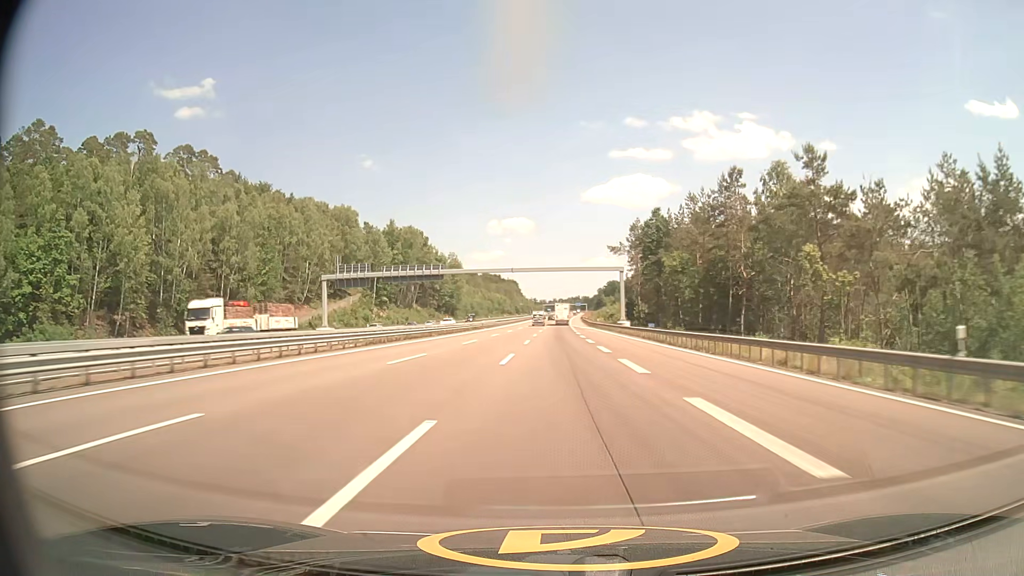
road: motorway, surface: asphalt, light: Day
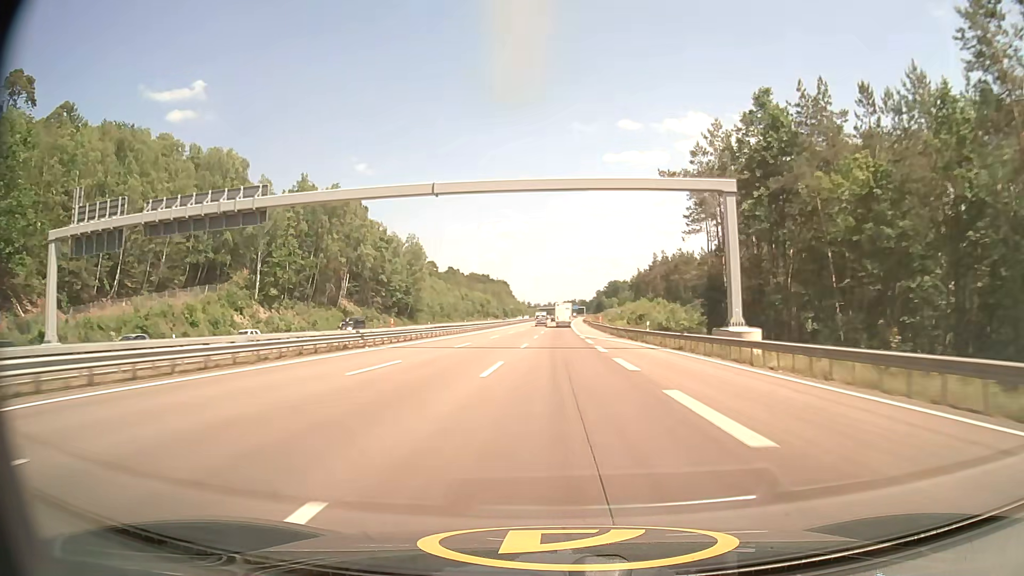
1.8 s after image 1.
(+0.2, +57.6) m; 0°
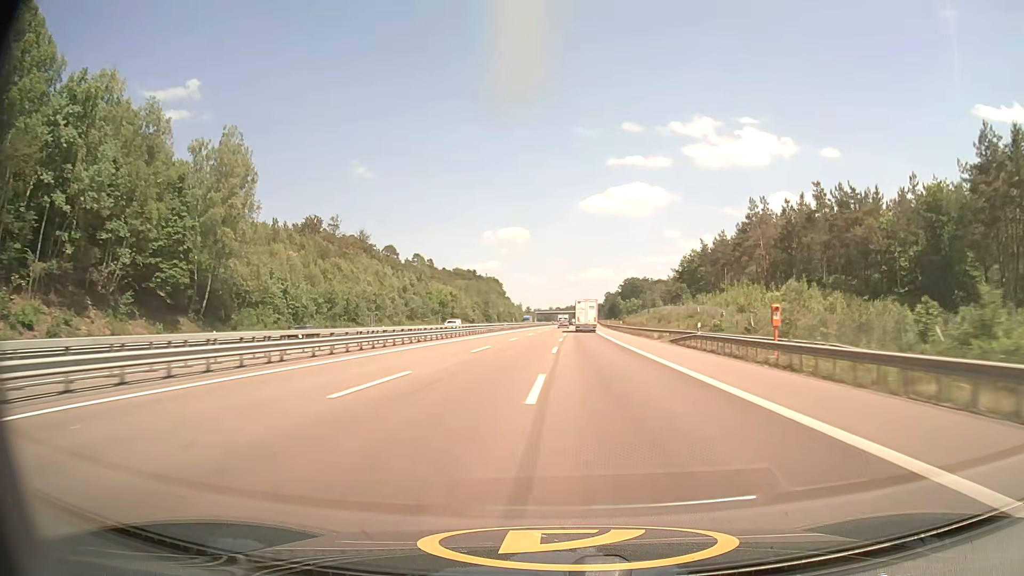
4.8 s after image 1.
(-0.1, +98.2) m; 0°
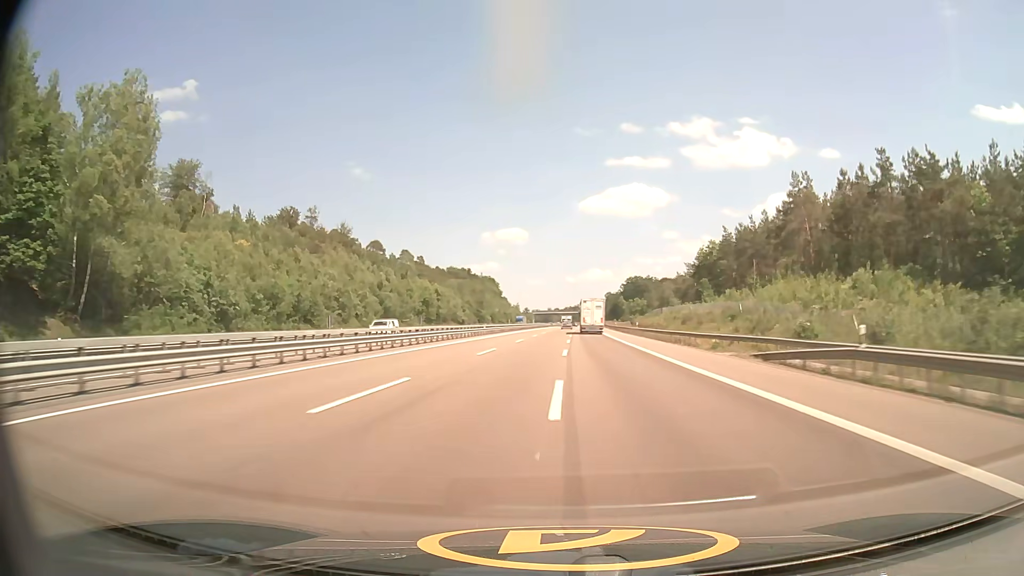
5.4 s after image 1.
(0.0, +19.9) m; 0°
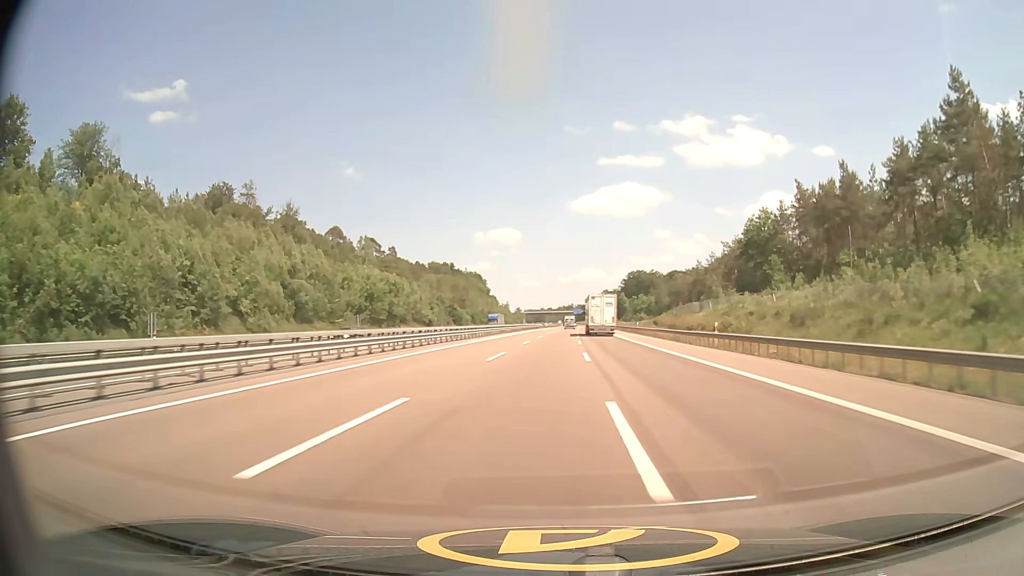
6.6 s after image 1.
(+0.1, +40.1) m; 0°
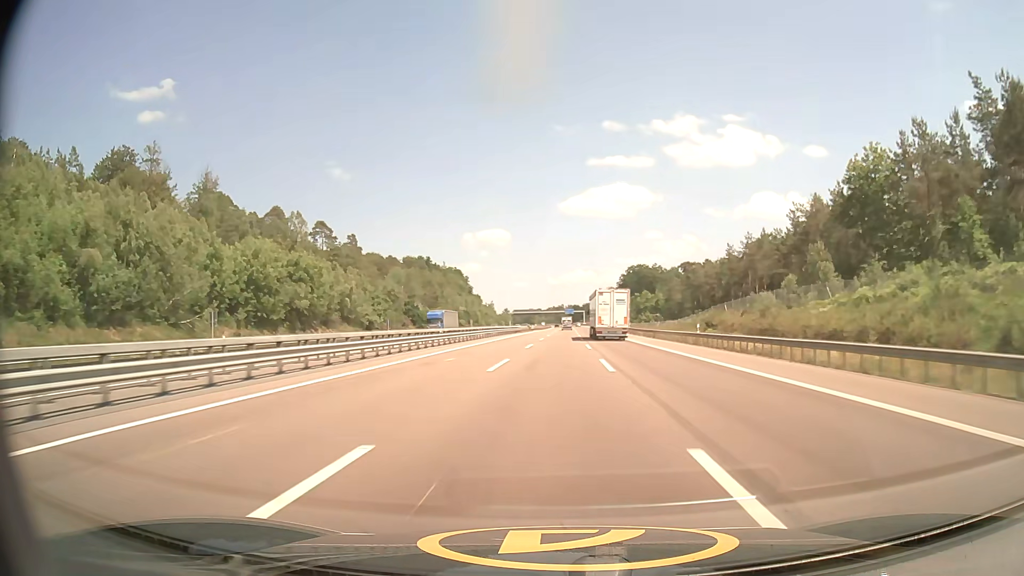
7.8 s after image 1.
(+0.3, +40.3) m; +1°
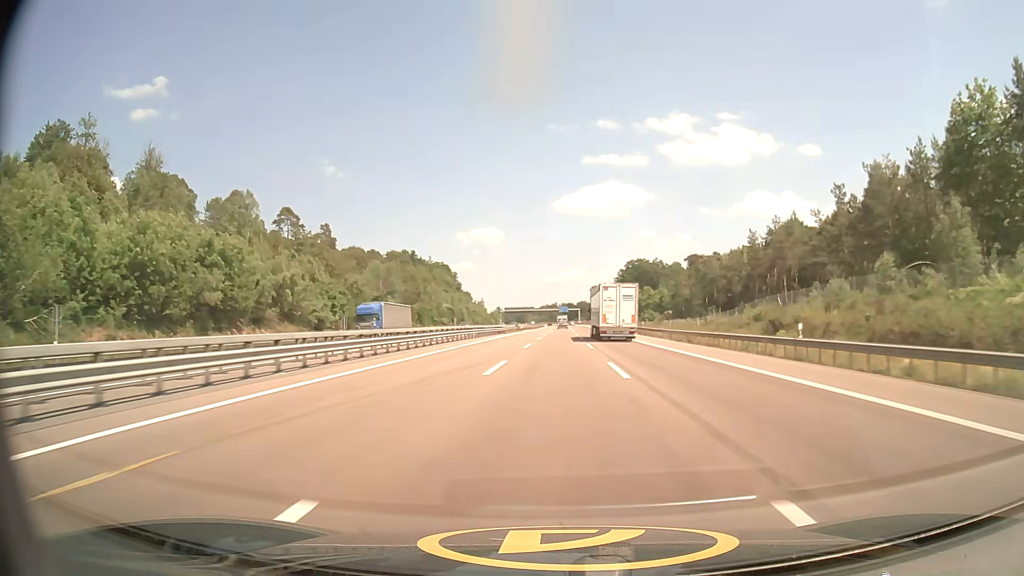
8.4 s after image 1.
(+0.1, +20.3) m; 0°
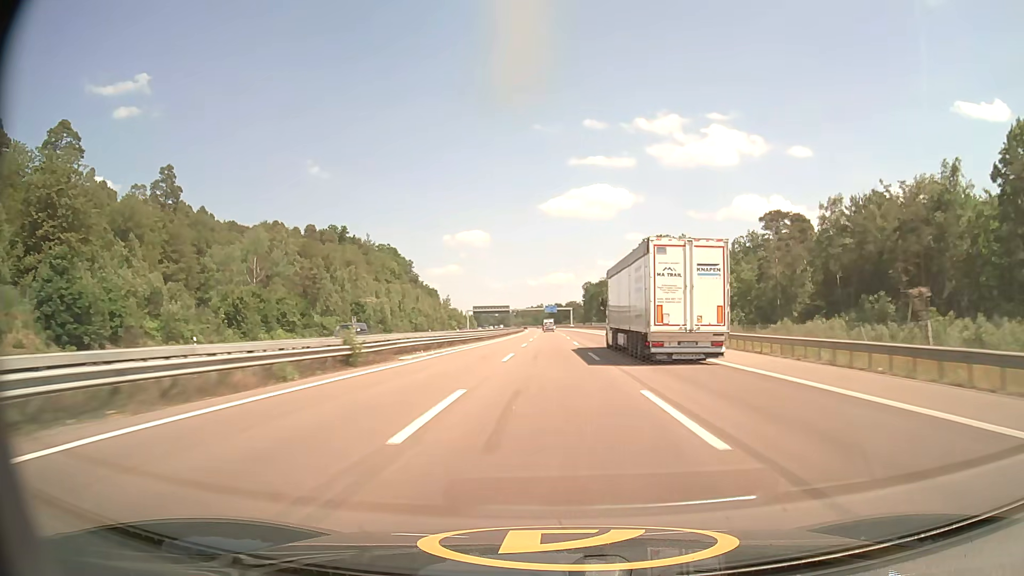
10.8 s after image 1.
(+1.2, +81.7) m; +1°
(0, +10) (0, +20) (0, +30) (0, +40) (0, +50) (0, +60) (0, +70) (0, +80) (0, +90) (0, +100) m
